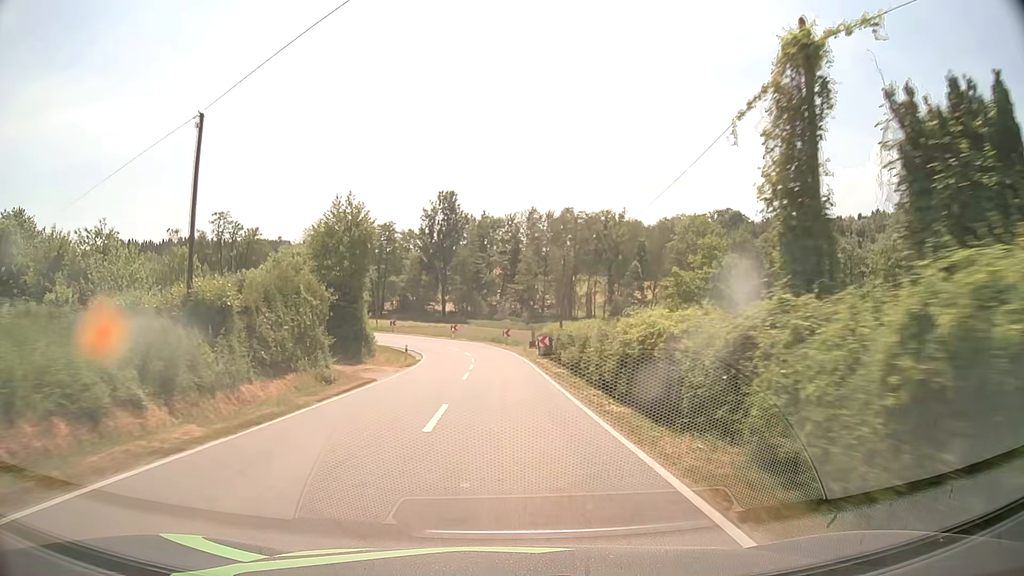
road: tertiary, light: Day
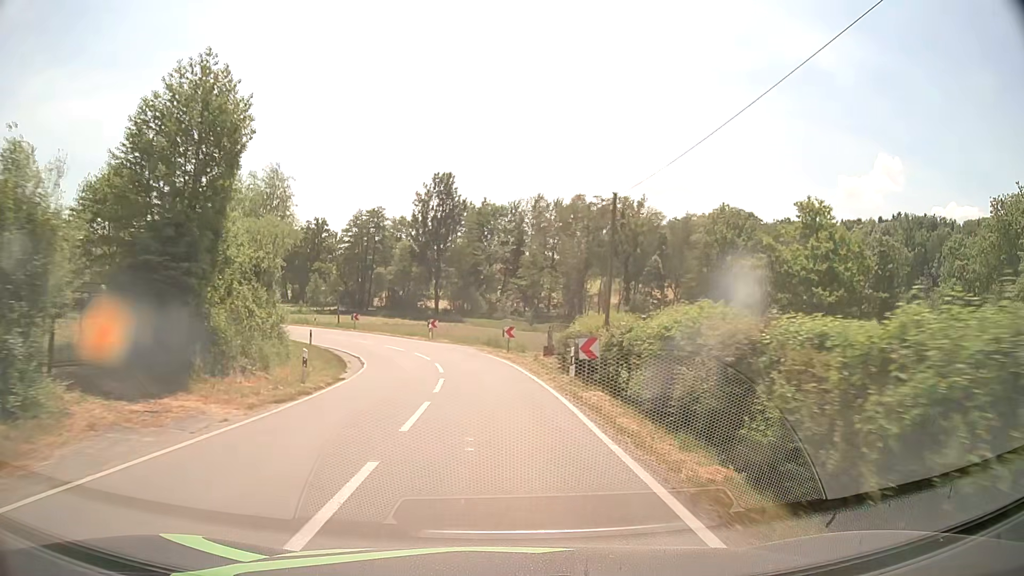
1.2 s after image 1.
(0.0, +18.2) m; 0°
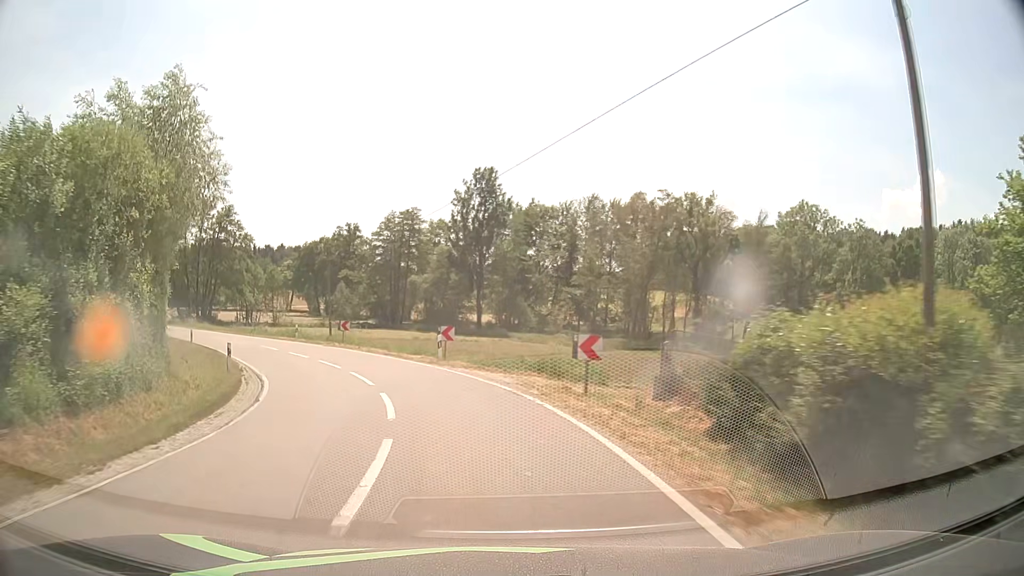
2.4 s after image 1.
(-0.3, +16.7) m; -4°
(-1, +10) (-3, +20) (-7, +29) (-13, +37) (-19, +45) (-26, +53) (-32, +60) (-39, +67) (-46, +75) (-52, +82) m
